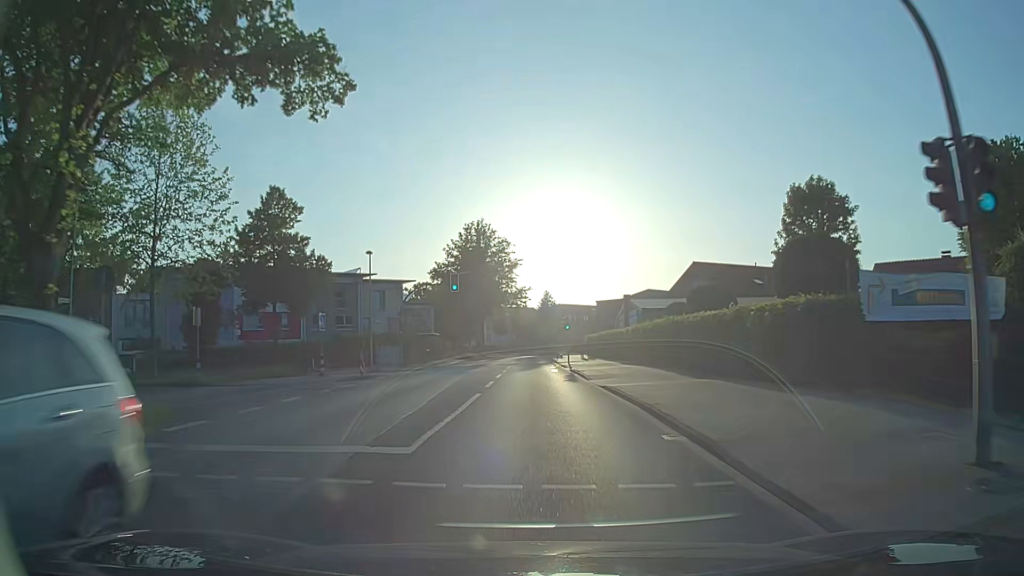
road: secondary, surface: asphalt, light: Day
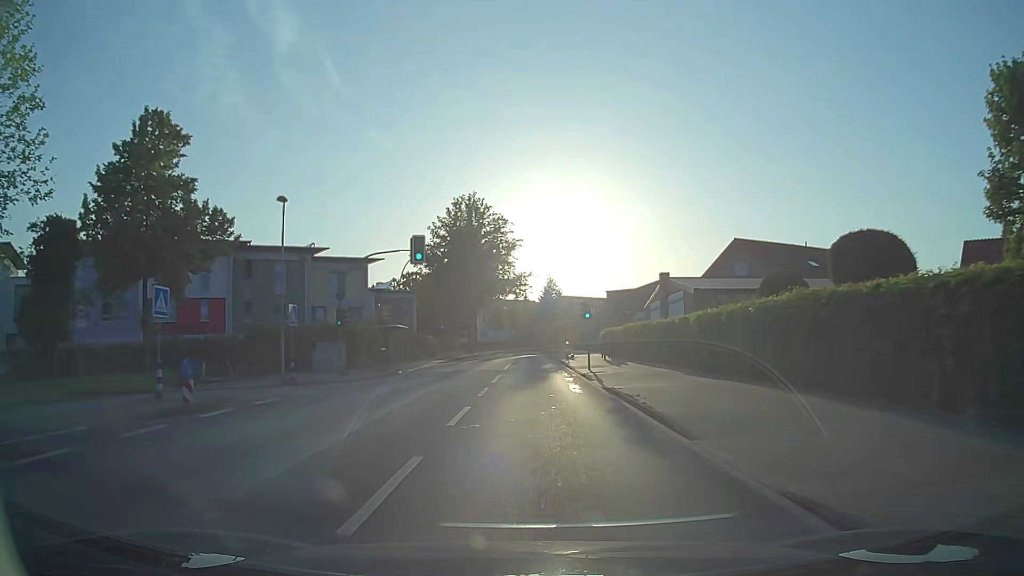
(0.0, +16.1) m; 0°
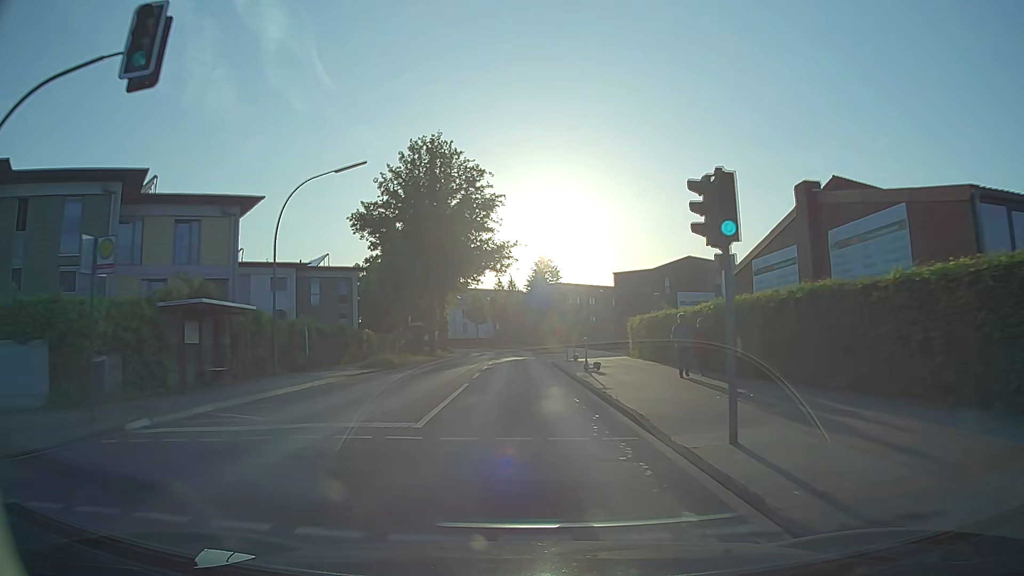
(+0.3, +24.3) m; +1°
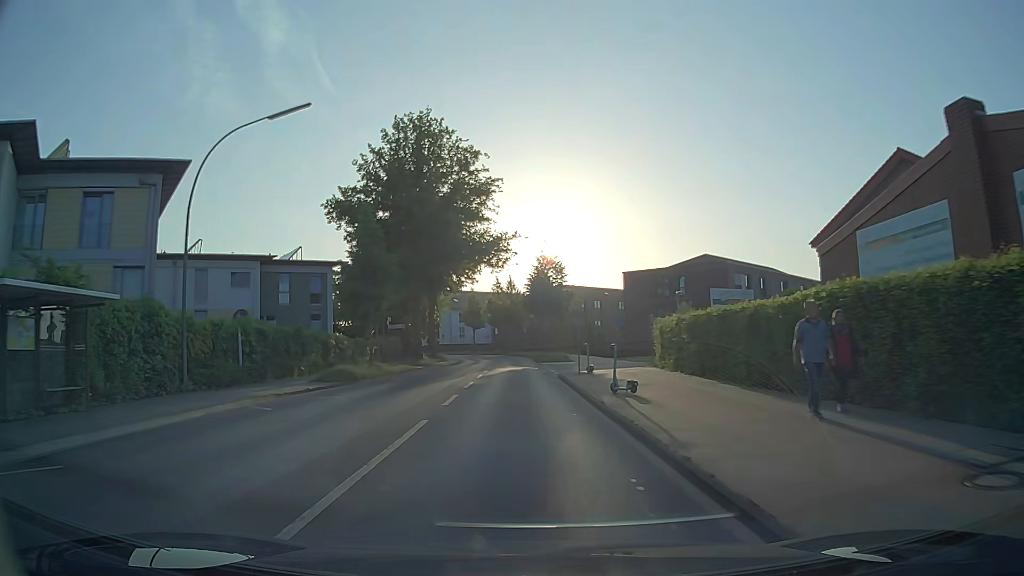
(0.0, +8.1) m; 0°
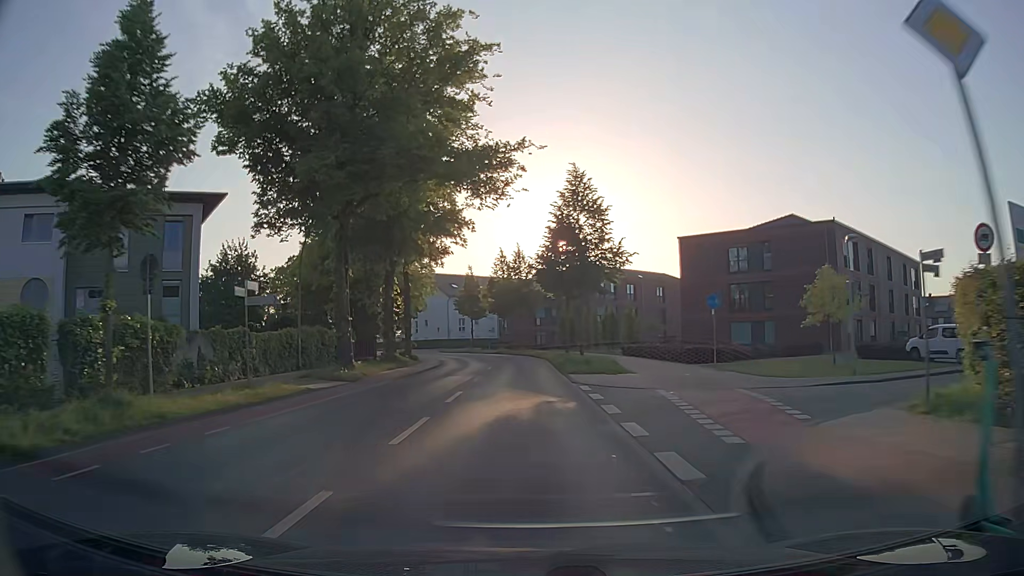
(-0.2, +24.3) m; -1°
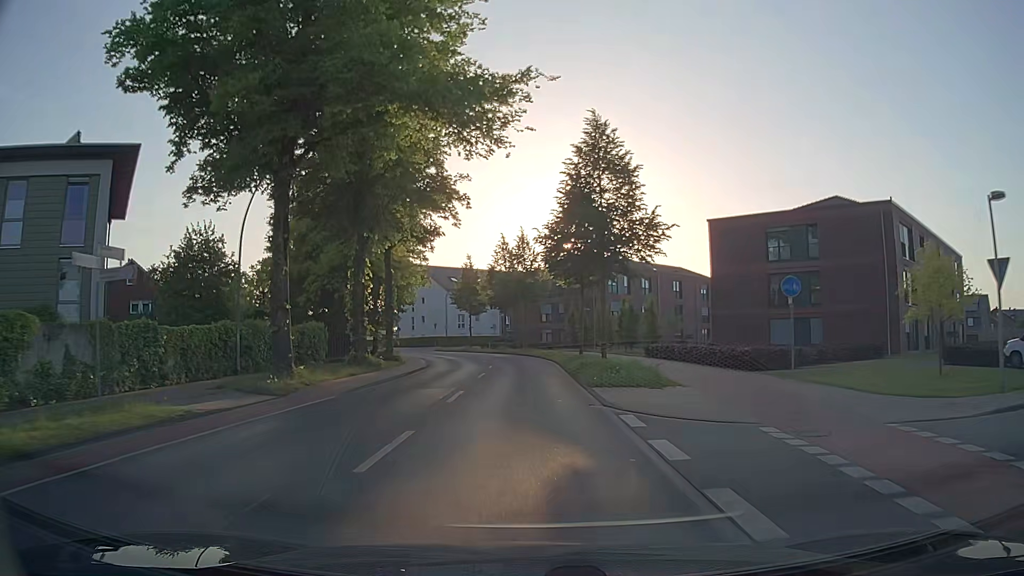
(0.0, +8.1) m; 0°
(0, +10) (0, +20) (0, +30) (-1, +40) (-2, +50) (-5, +60) (-8, +69) (-11, +78) (-16, +87) (-21, +96) m
